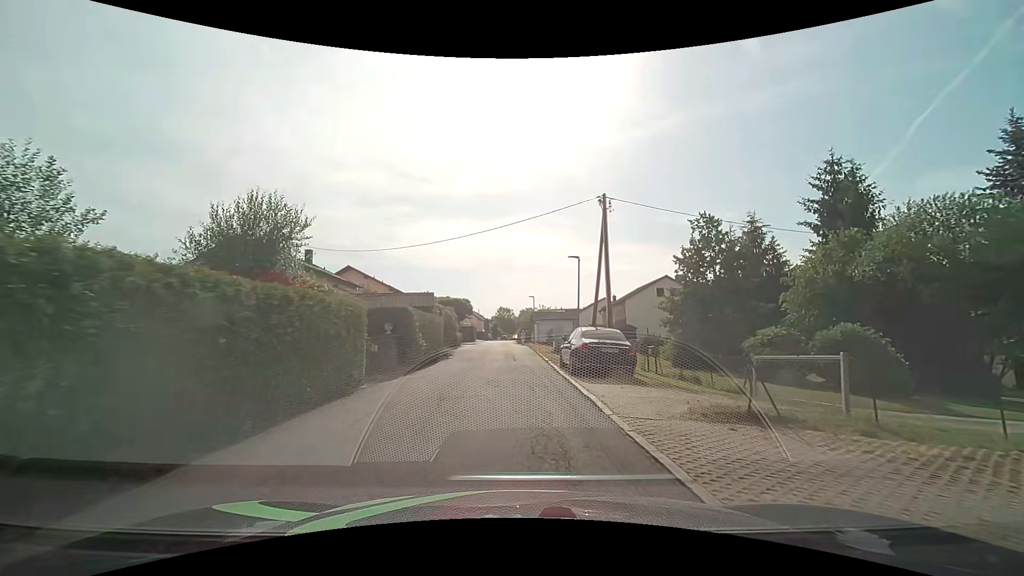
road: residential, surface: asphalt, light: Day
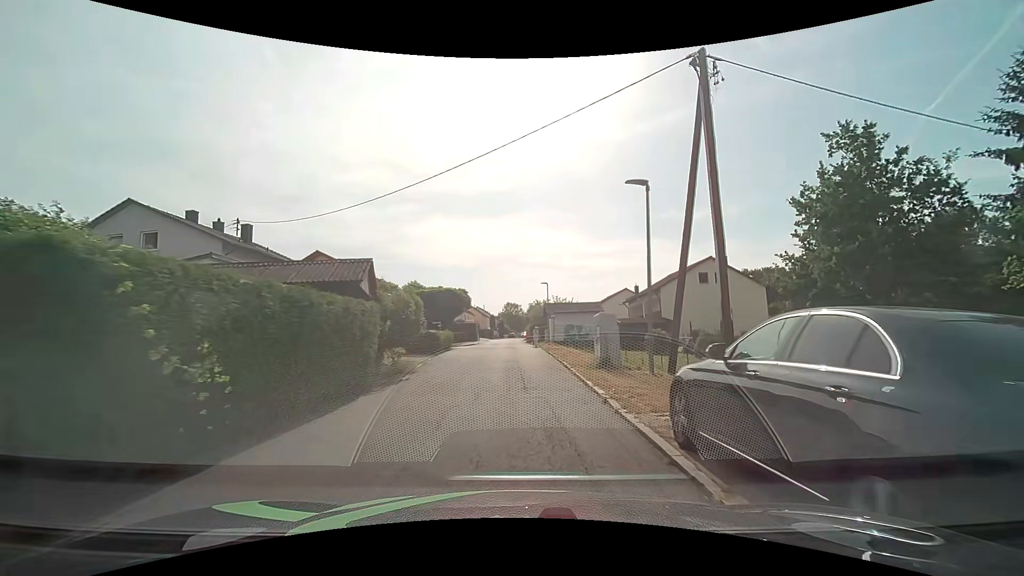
(-0.1, +12.6) m; -1°
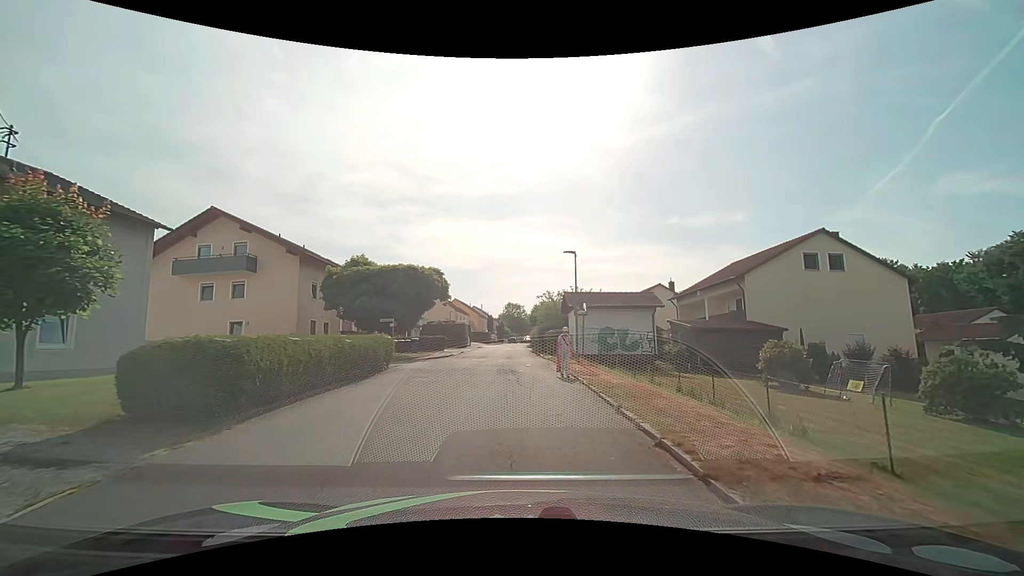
(-0.1, +18.9) m; 0°
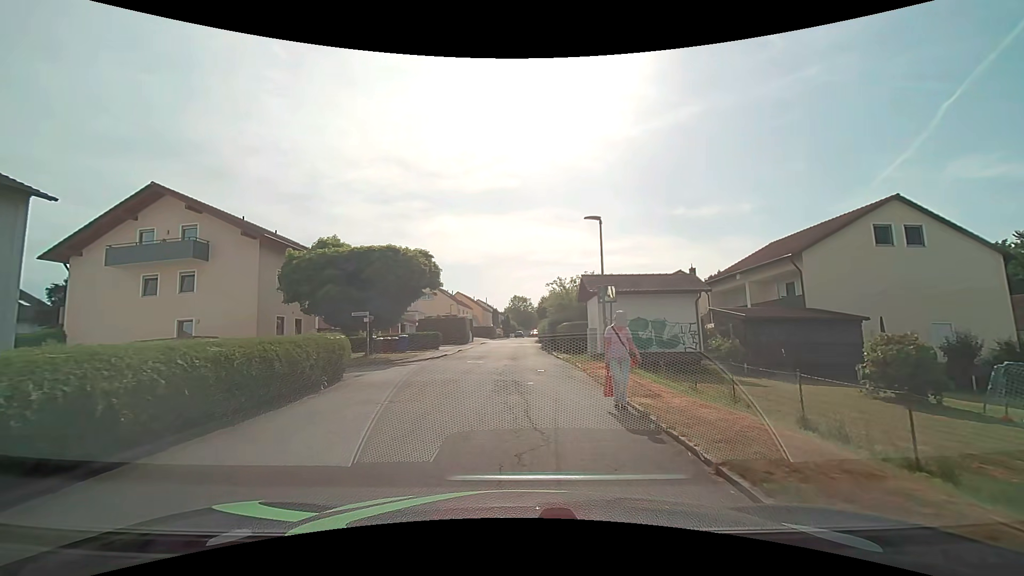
(0.0, +6.0) m; -1°
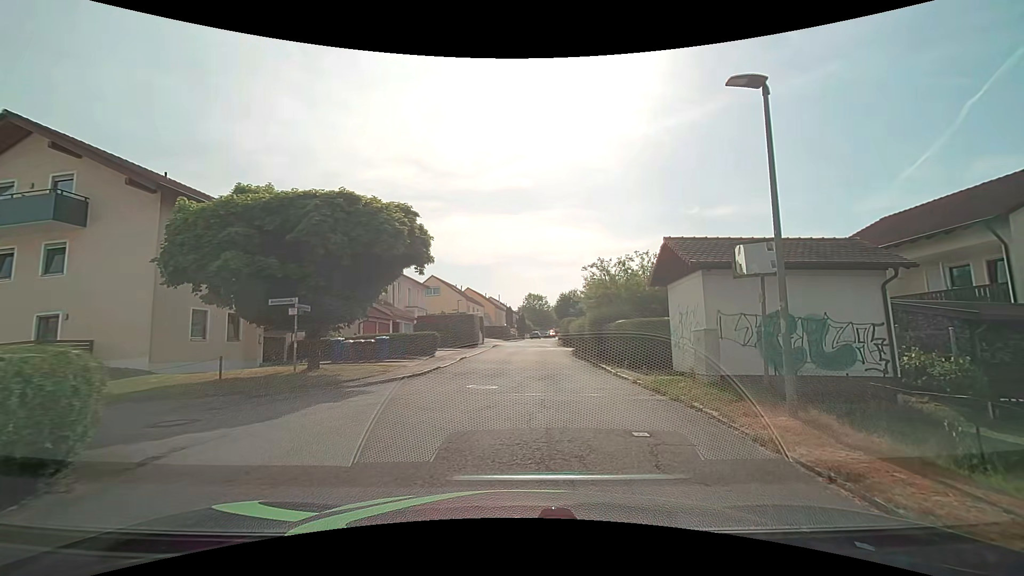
(-0.6, +10.0) m; 0°
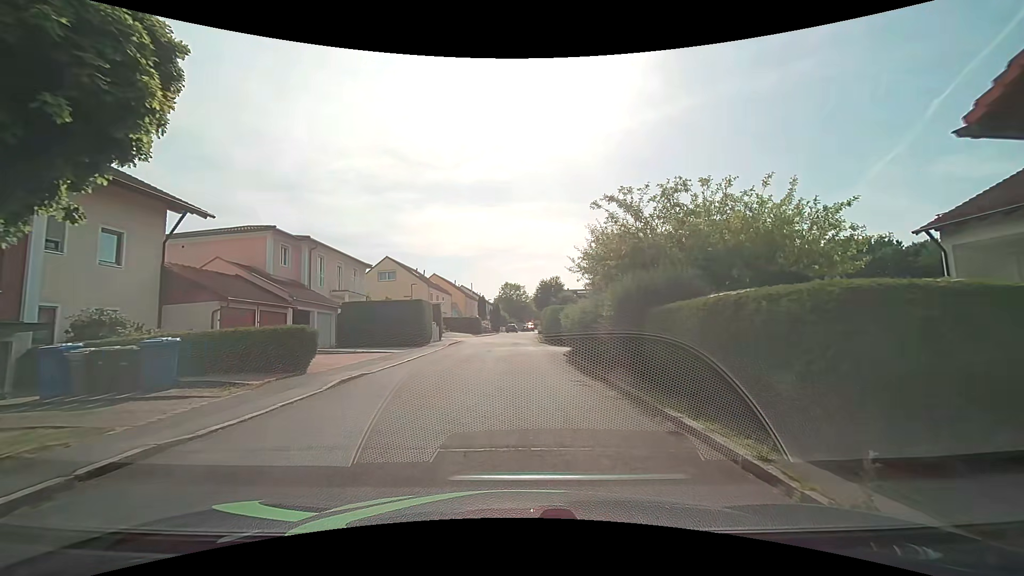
(+0.5, +12.7) m; +2°
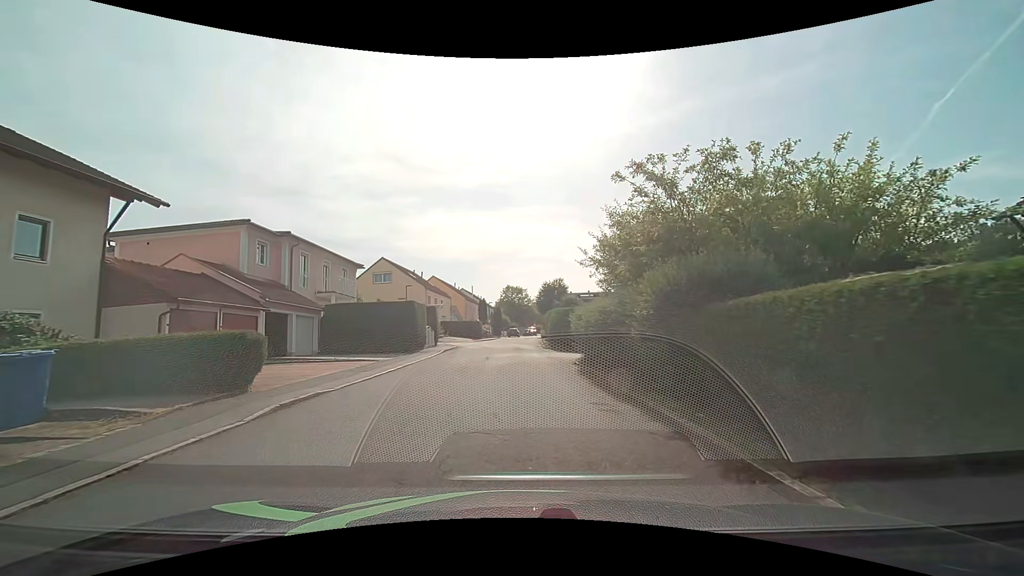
(0.0, +3.1) m; +1°
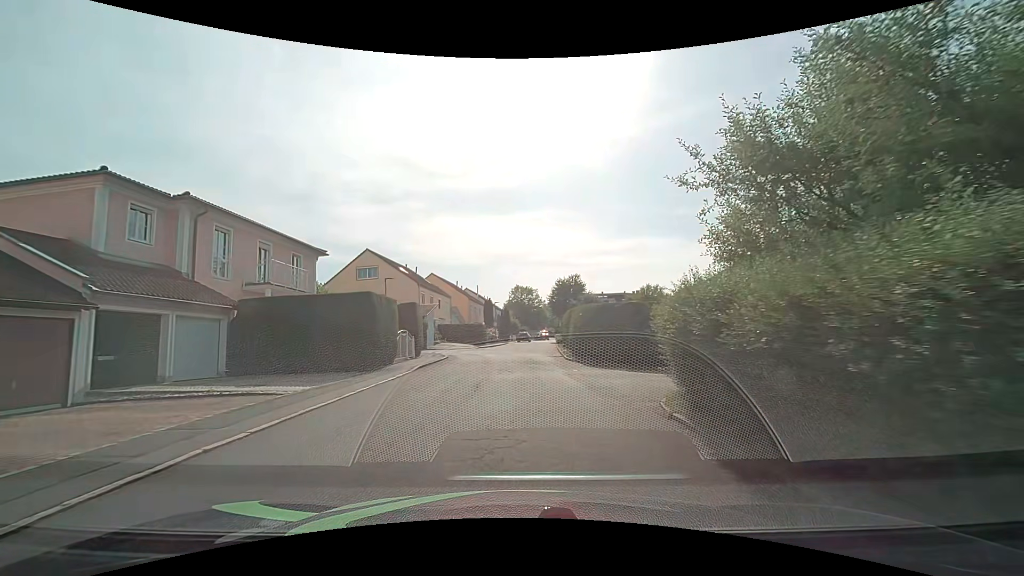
(-0.4, +9.8) m; -3°
